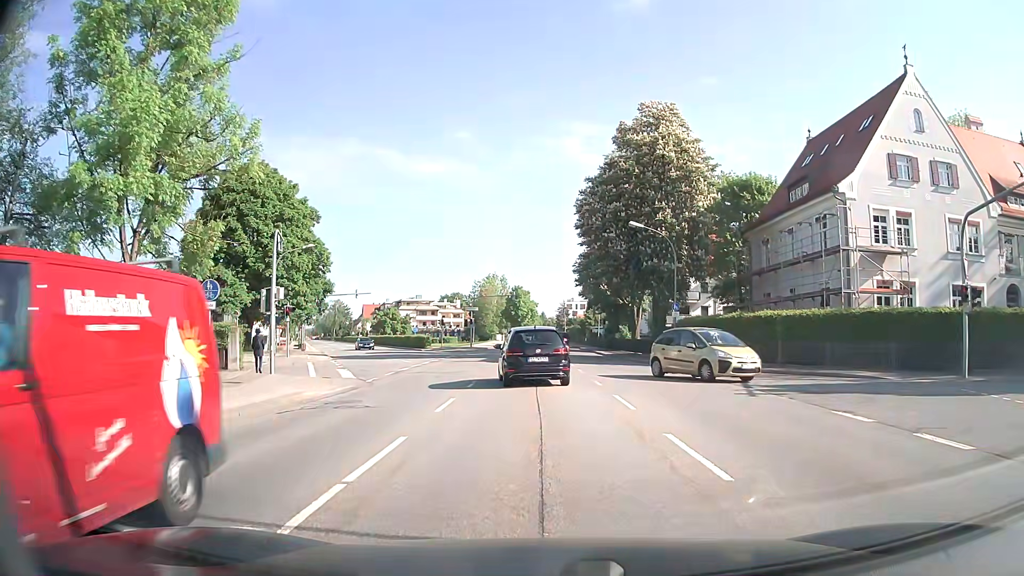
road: secondary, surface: asphalt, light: Day
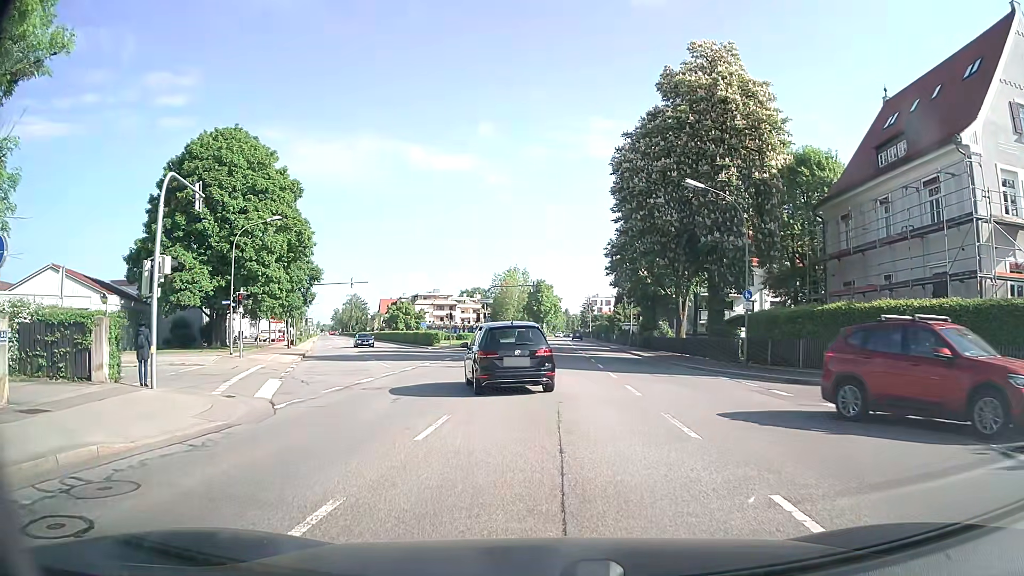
(+0.1, +9.7) m; -1°
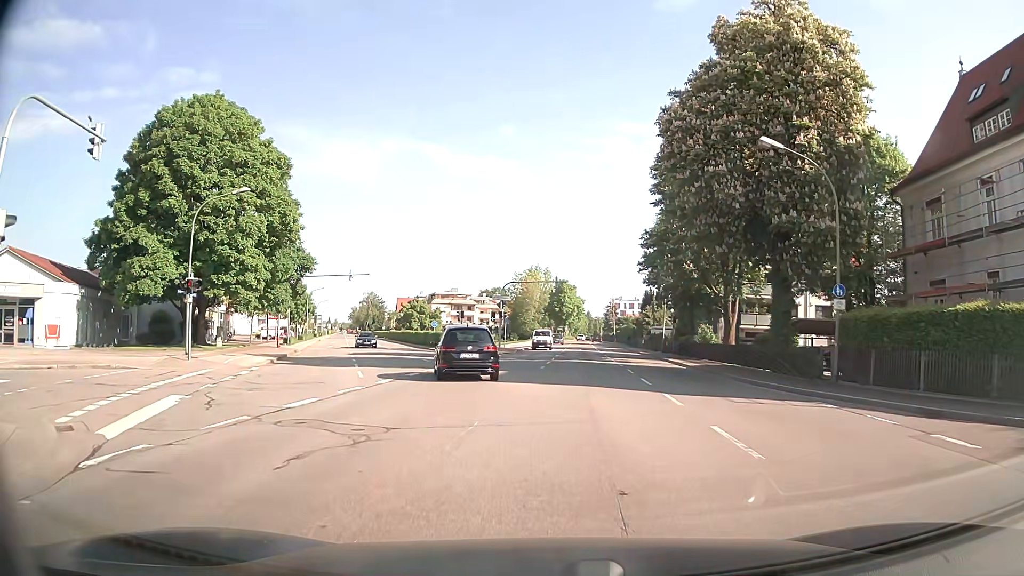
(-0.1, +7.2) m; -2°
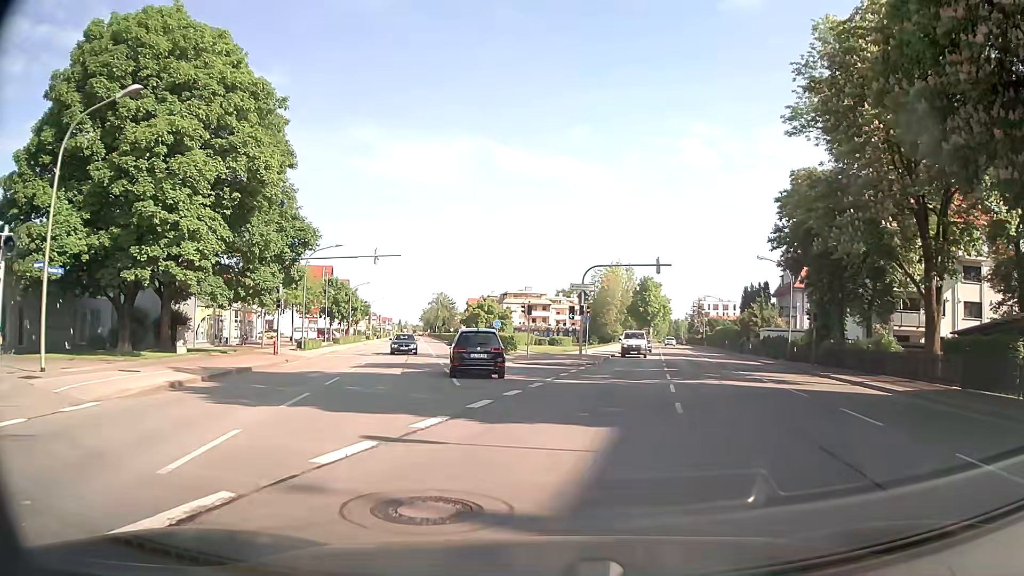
(-0.9, +14.7) m; -6°
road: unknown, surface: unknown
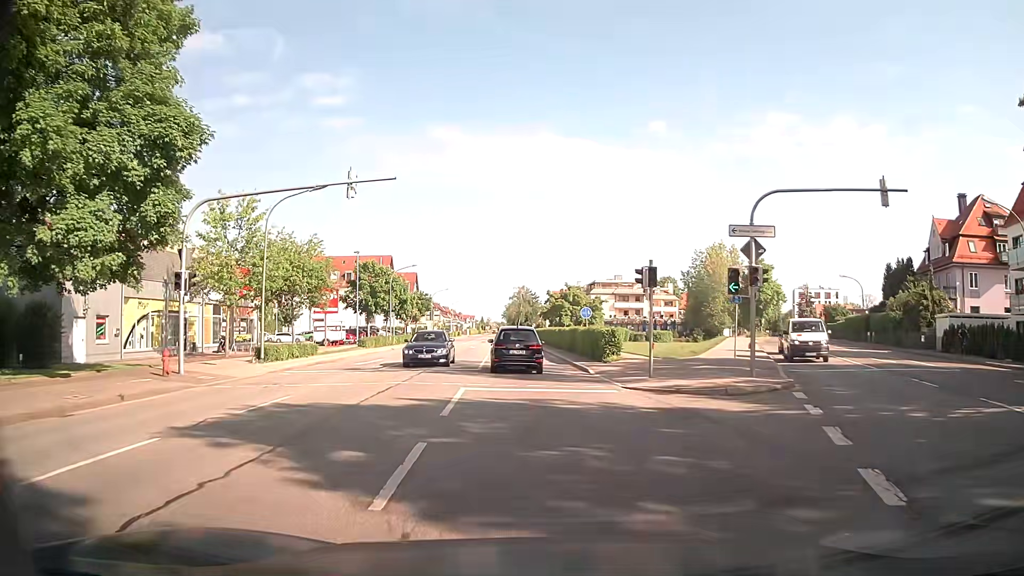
(-1.3, +19.5) m; -8°
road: secondary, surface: asphalt
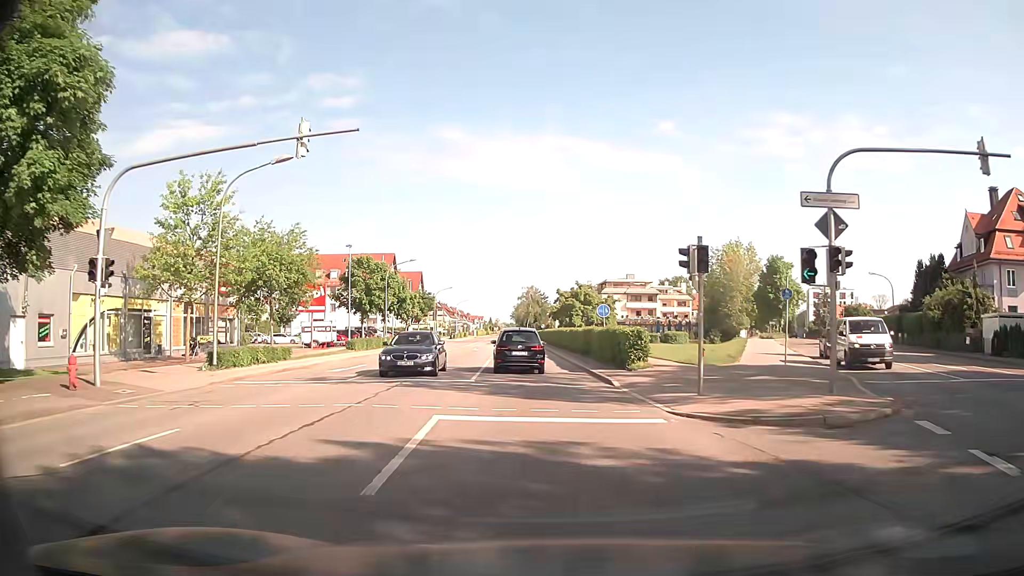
(0.0, +5.2) m; 0°
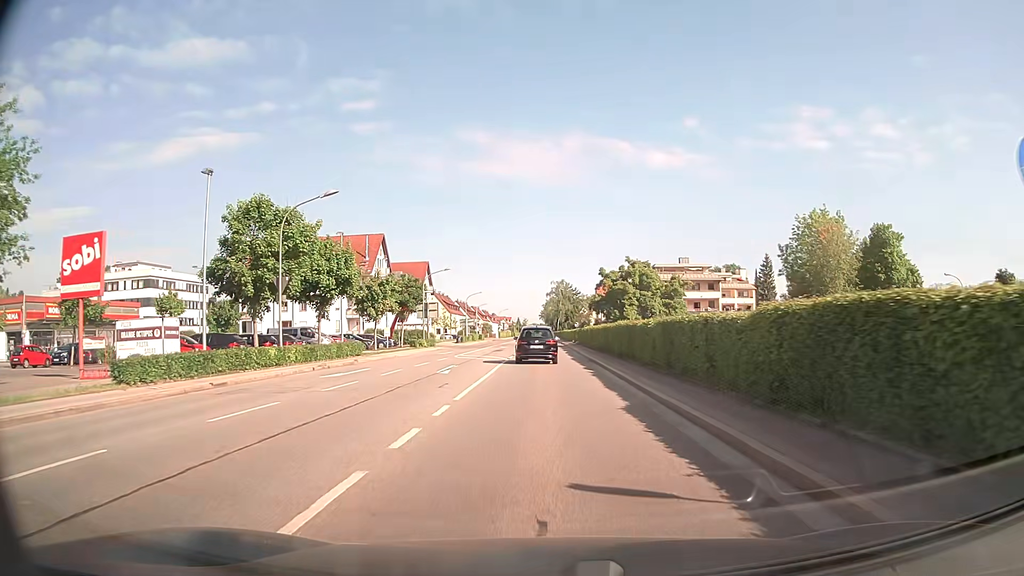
(-0.7, +28.3) m; -3°
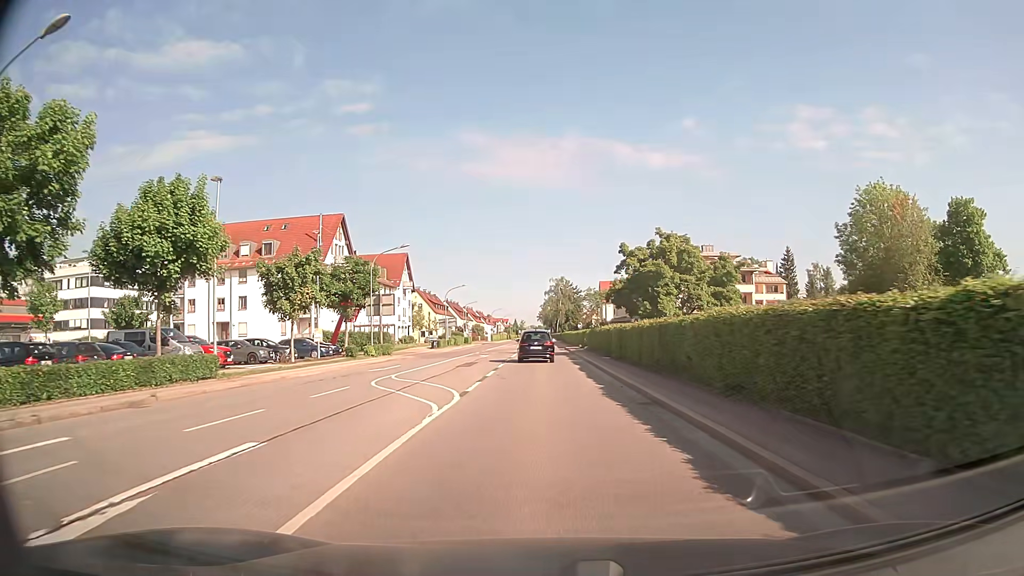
(0.0, +18.6) m; 0°
(0, +10) (0, +20) (0, +30) (0, +40) (0, +50) (0, +60) (0, +70) (0, +80) (0, +90) (0, +100) m
